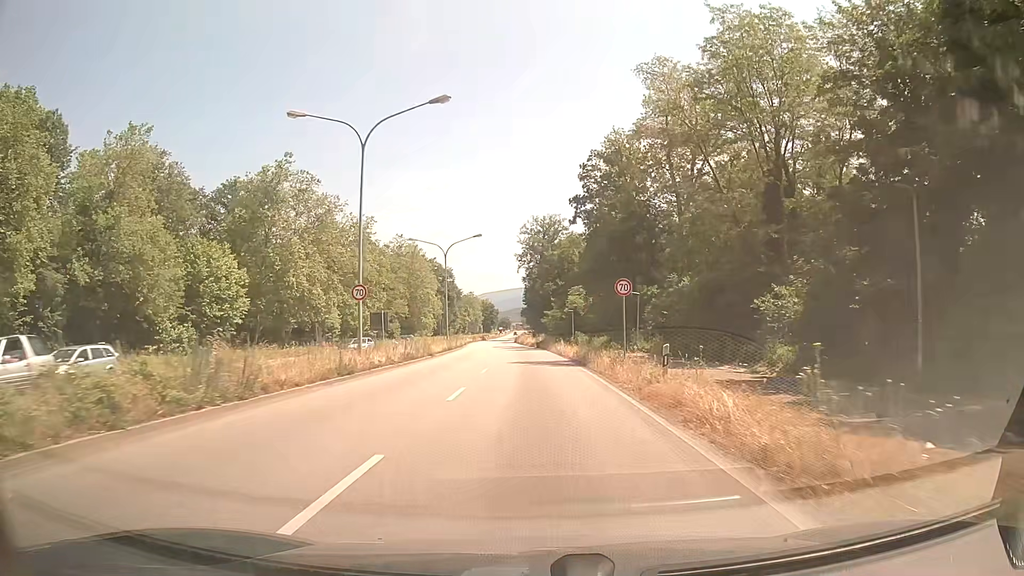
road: primary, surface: asphalt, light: Day
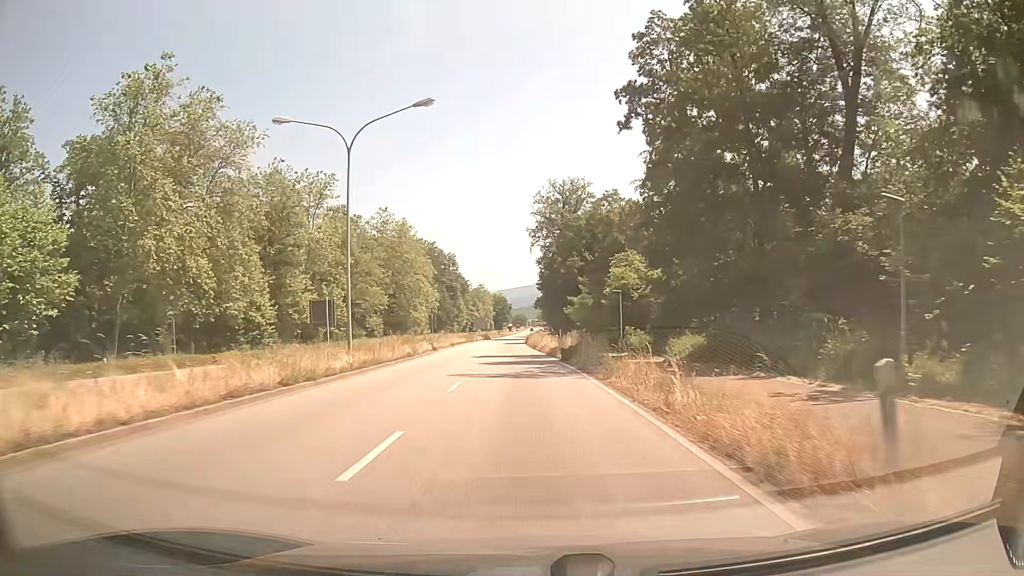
(-0.4, +35.2) m; -2°
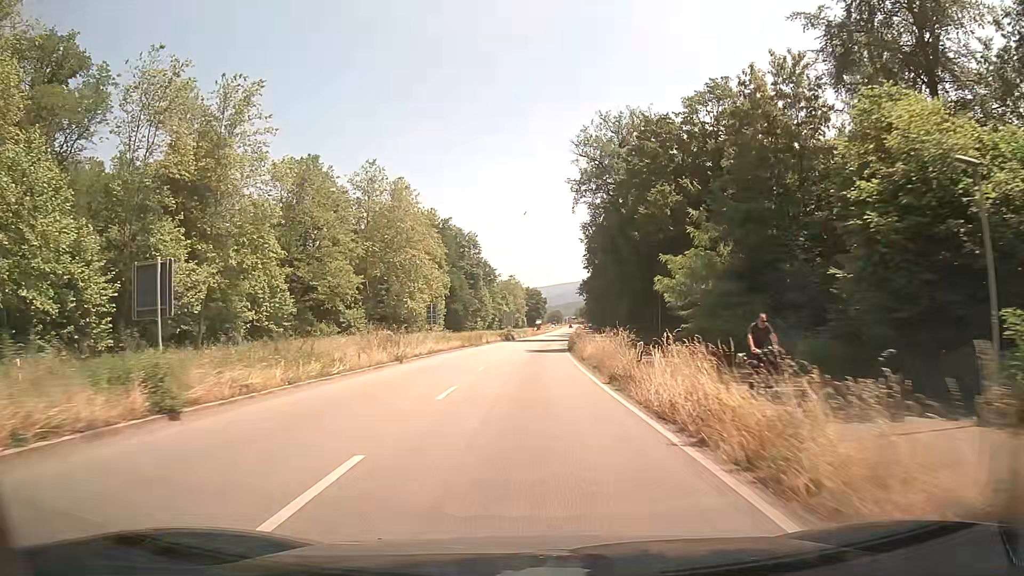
(-1.1, +38.8) m; -3°
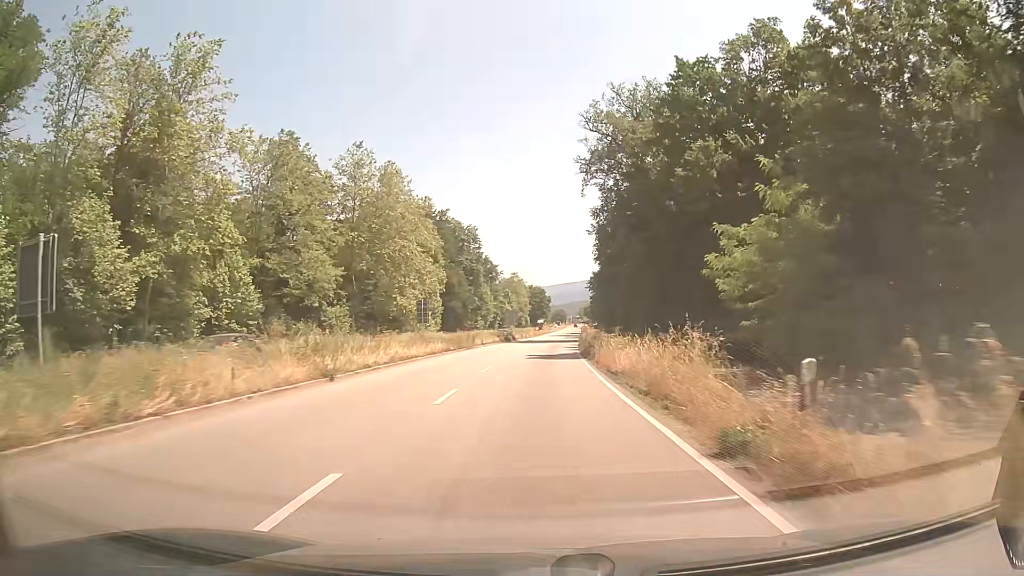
(-0.1, +10.1) m; -1°
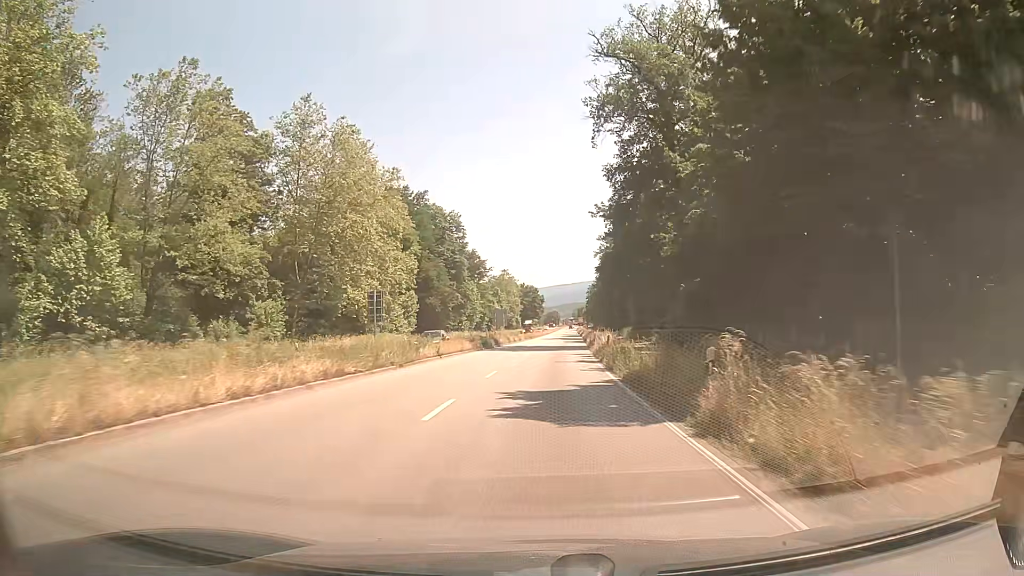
(+0.2, +20.7) m; +1°
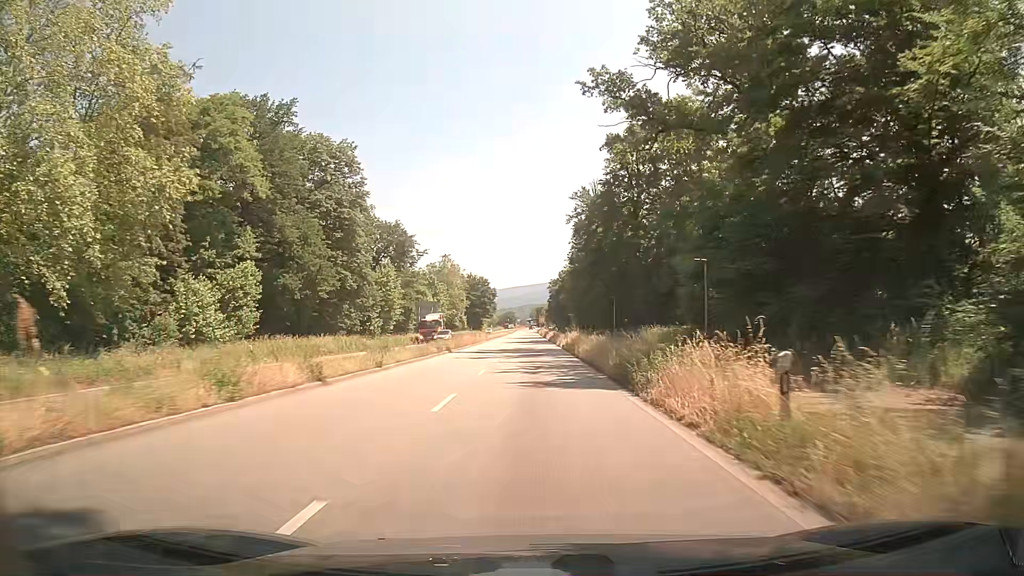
(+2.1, +53.6) m; +4°
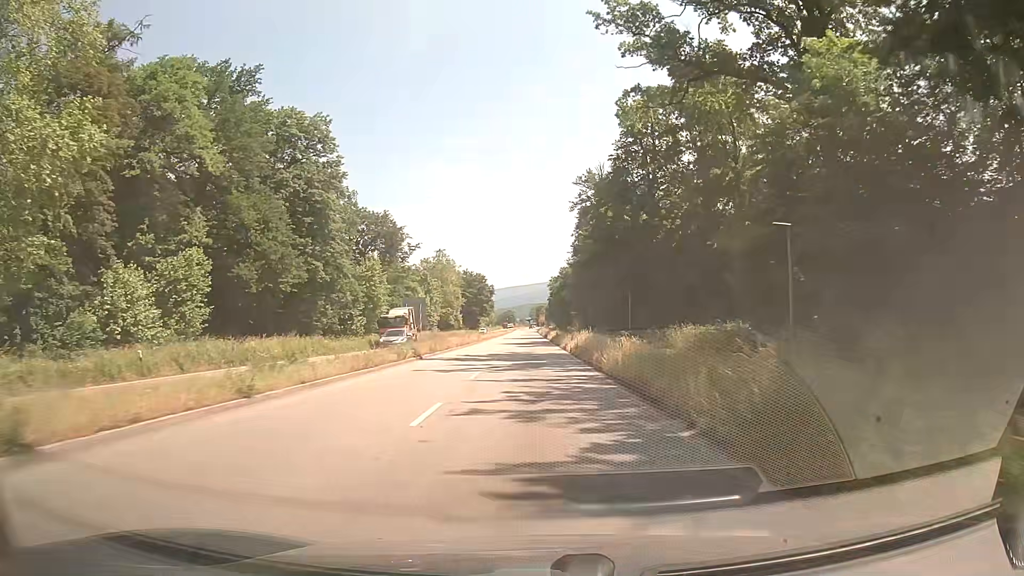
(0.0, +11.0) m; 0°
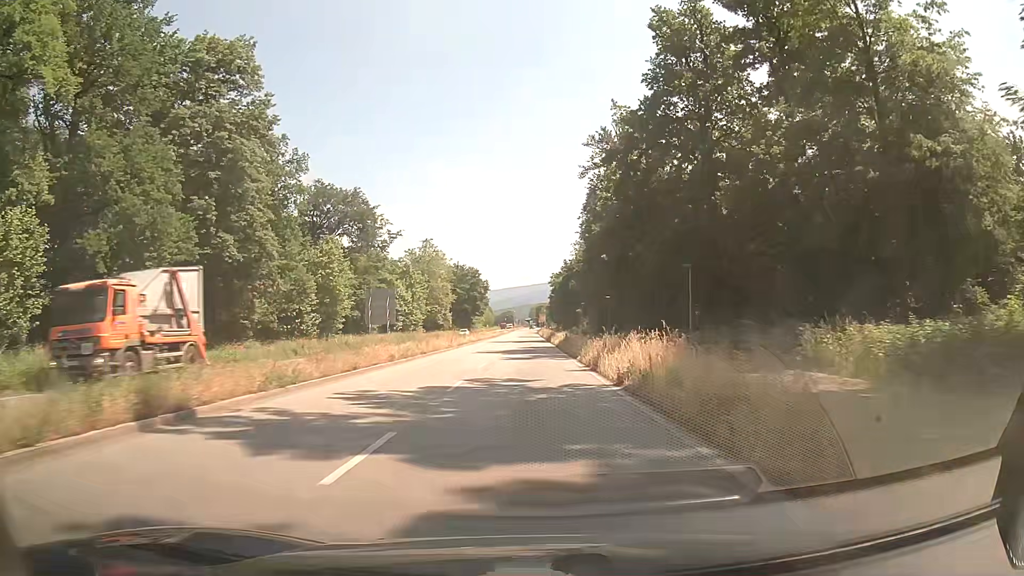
(-0.1, +22.0) m; 0°
(0, +10) (0, +20) (0, +30) (0, +40) (0, +50) (0, +60) (0, +70) (-1, +80) (-1, +90) (-1, +100) m
